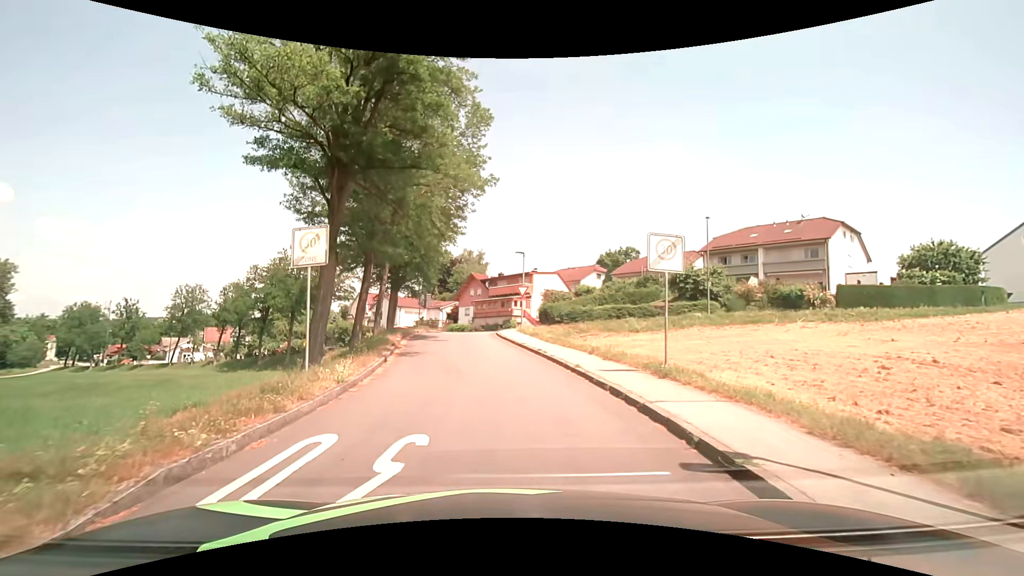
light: Day
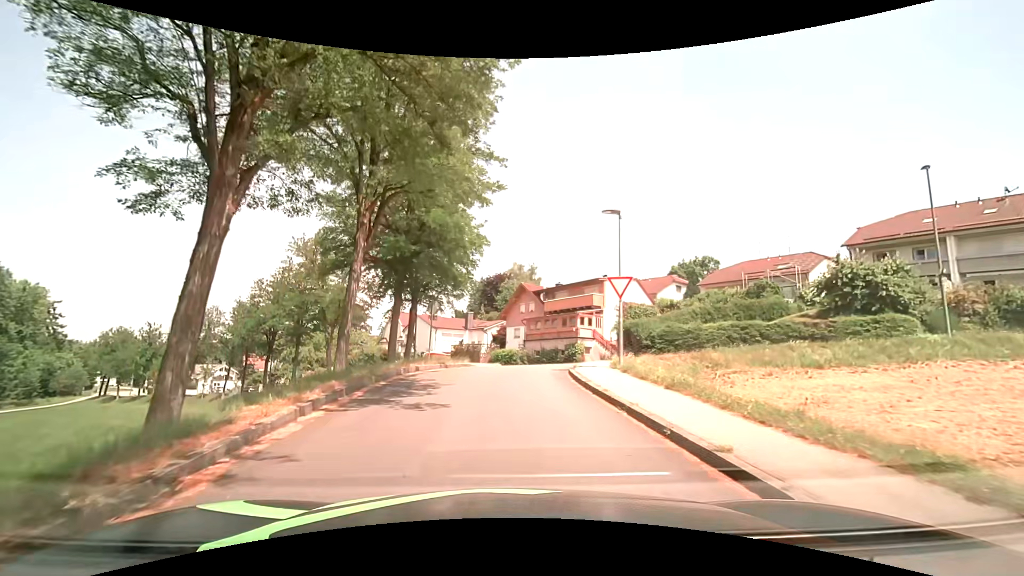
(-0.6, +16.1) m; -6°
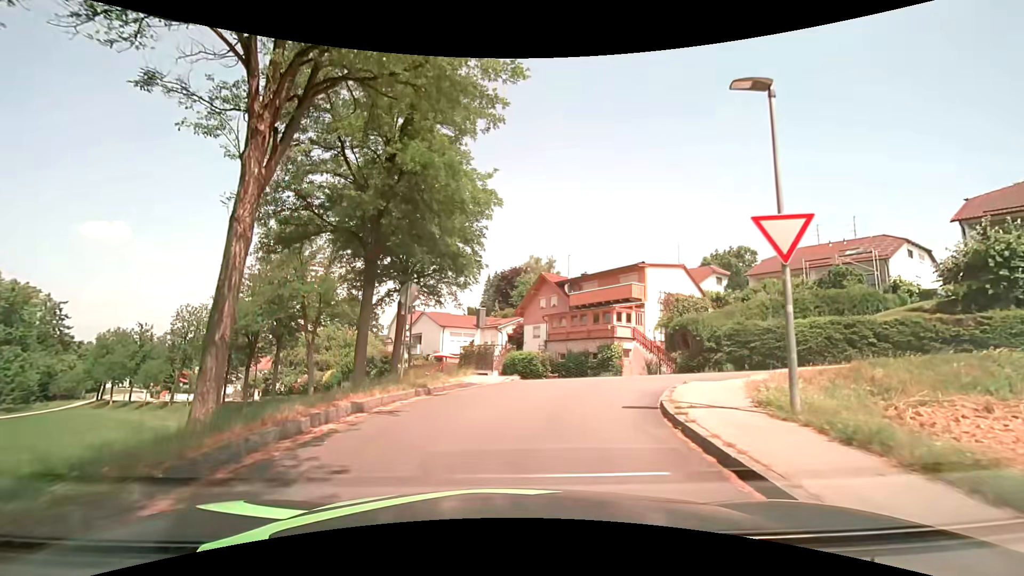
(-0.1, +8.3) m; -1°
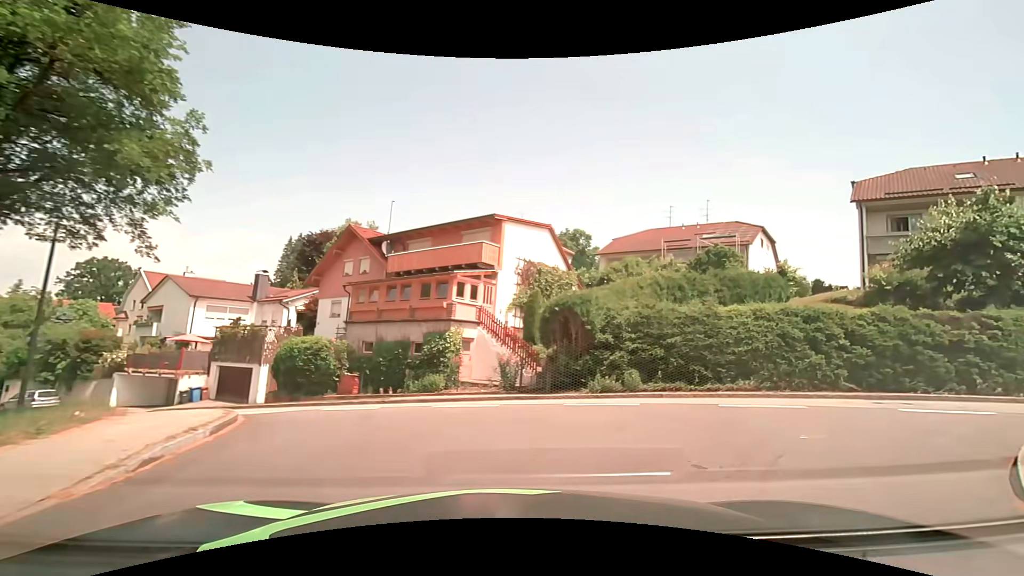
(+1.1, +12.3) m; +20°
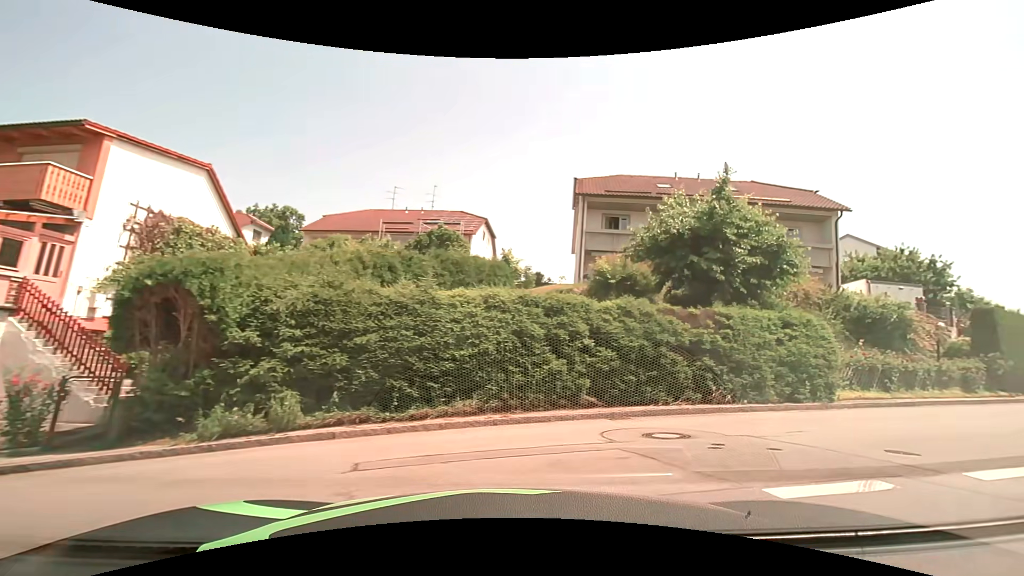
(+1.7, +6.7) m; +30°
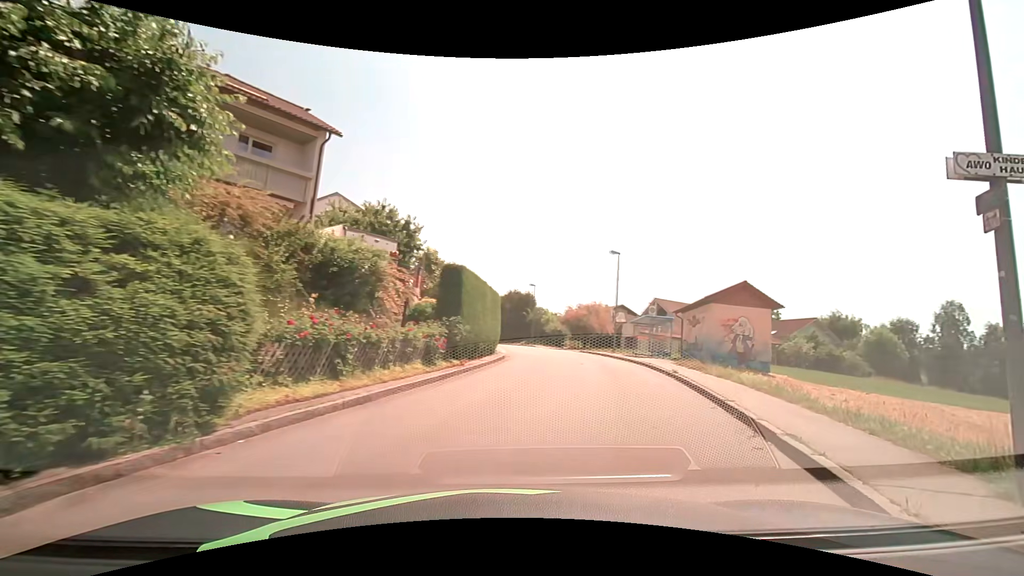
(+4.8, +8.6) m; +55°
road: unclassified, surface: asphalt
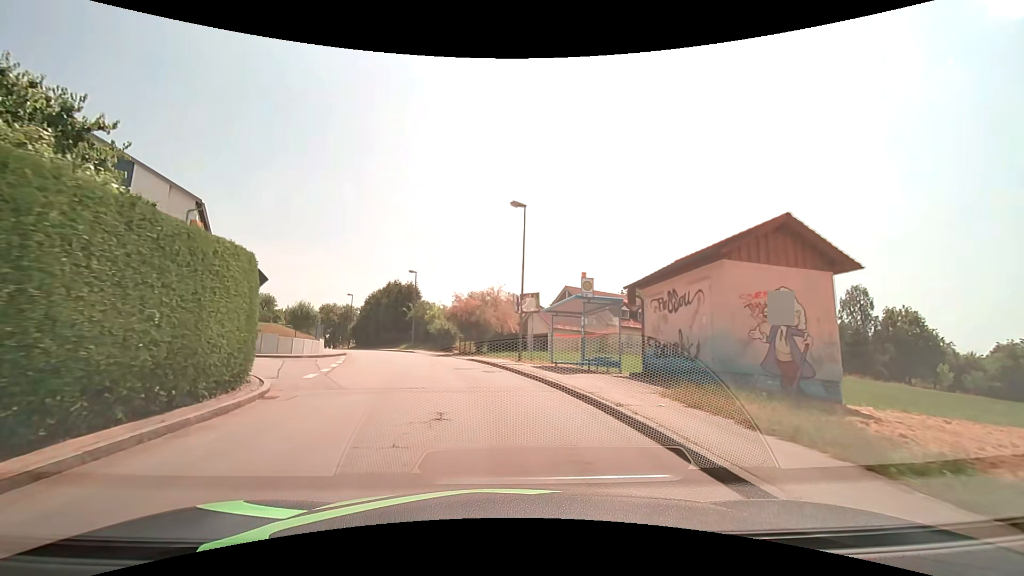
(+2.8, +15.0) m; +11°
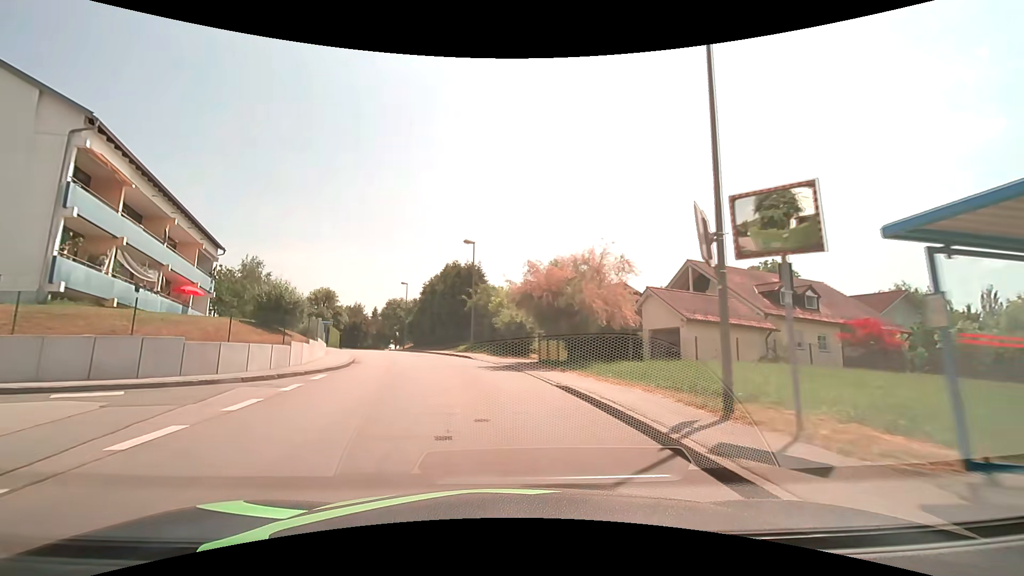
(-1.2, +16.2) m; -9°
(0, +10) (-2, +20) (-4, +30) (-7, +39) (-11, +48) (-14, +58) (-18, +67) (-20, +77) (-21, +87) (-21, +97) m
